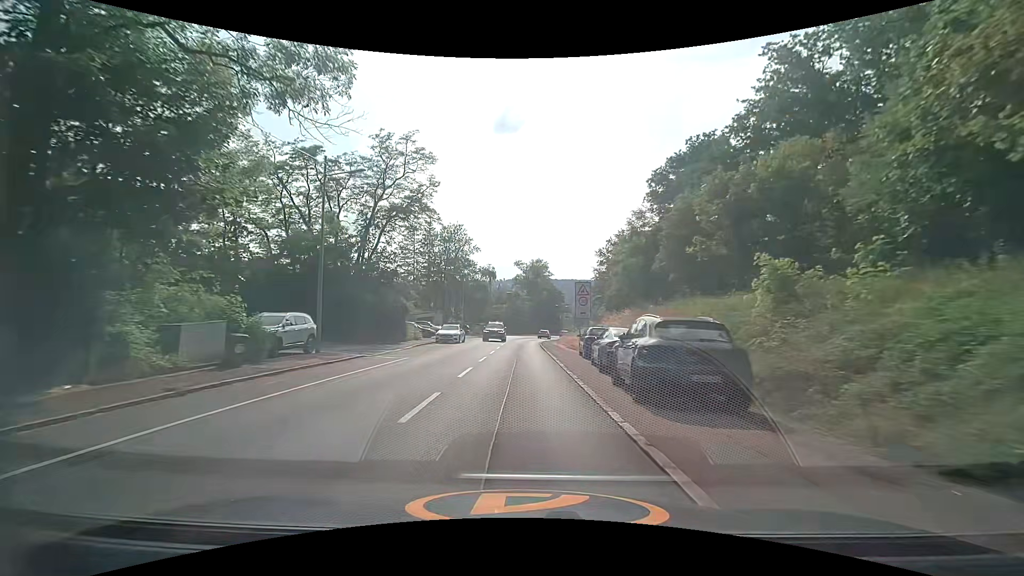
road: secondary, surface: asphalt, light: Day
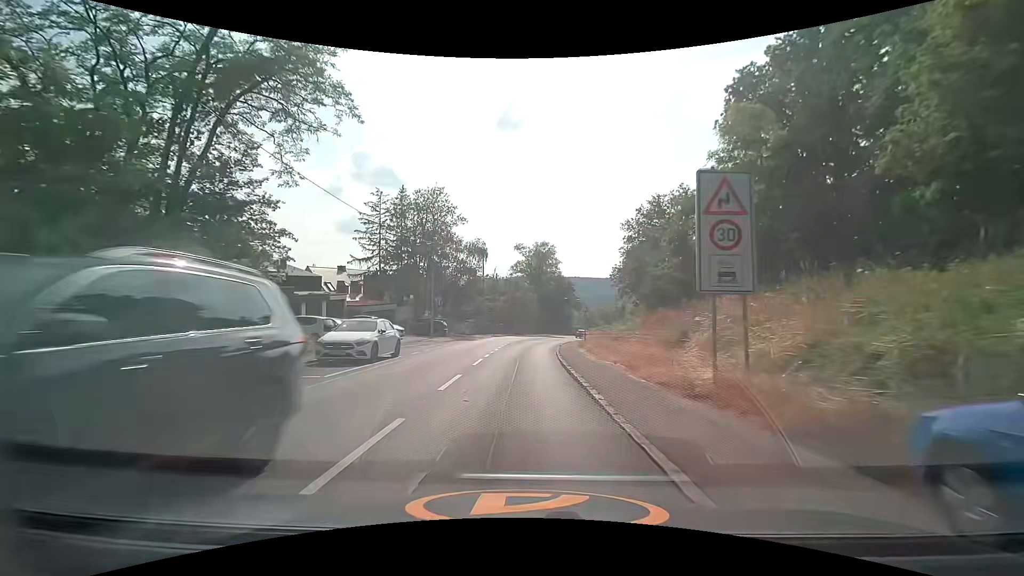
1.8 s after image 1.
(0.0, +21.6) m; 0°
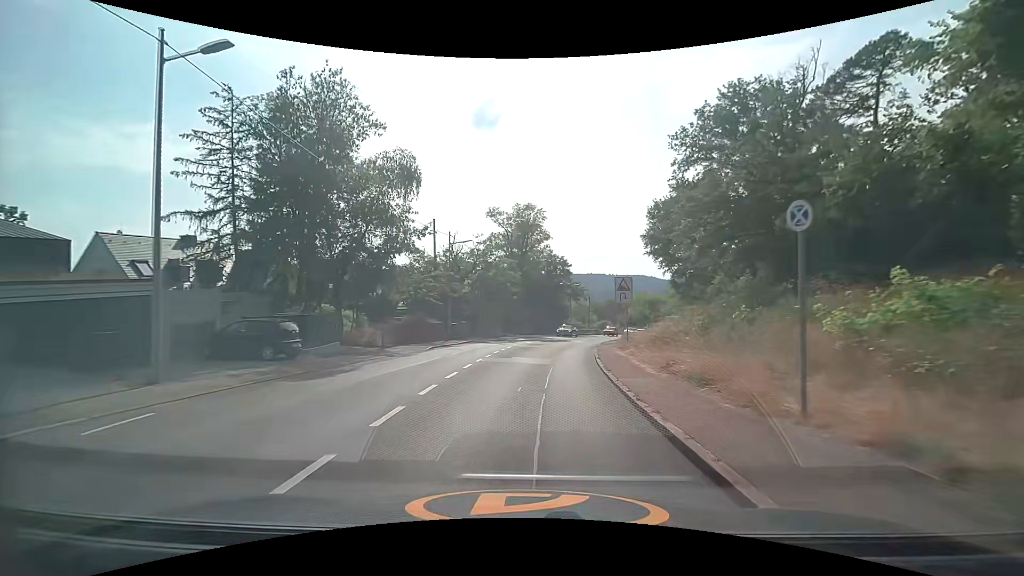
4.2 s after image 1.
(+0.3, +29.2) m; +2°
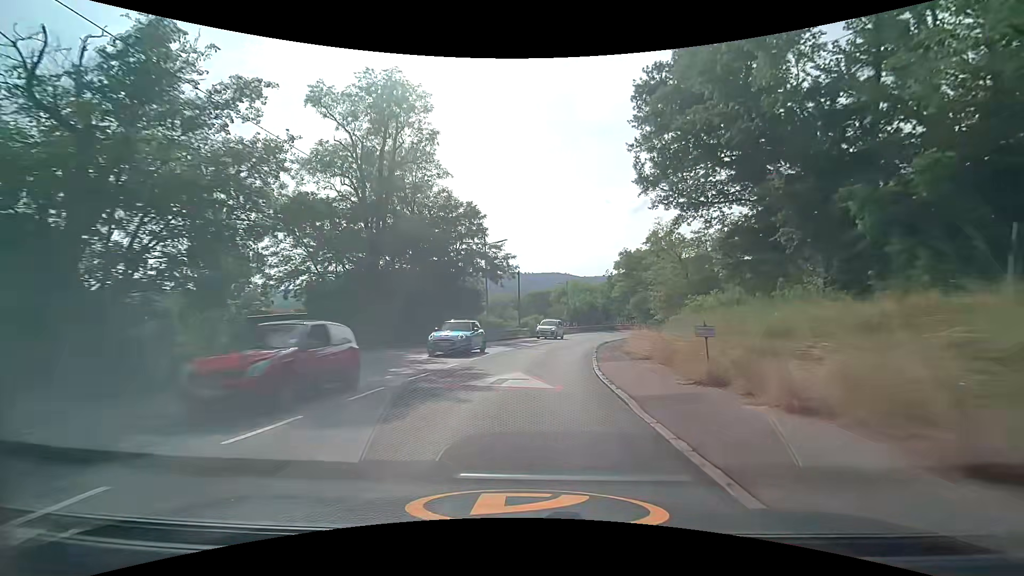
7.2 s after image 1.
(+3.0, +35.1) m; +10°
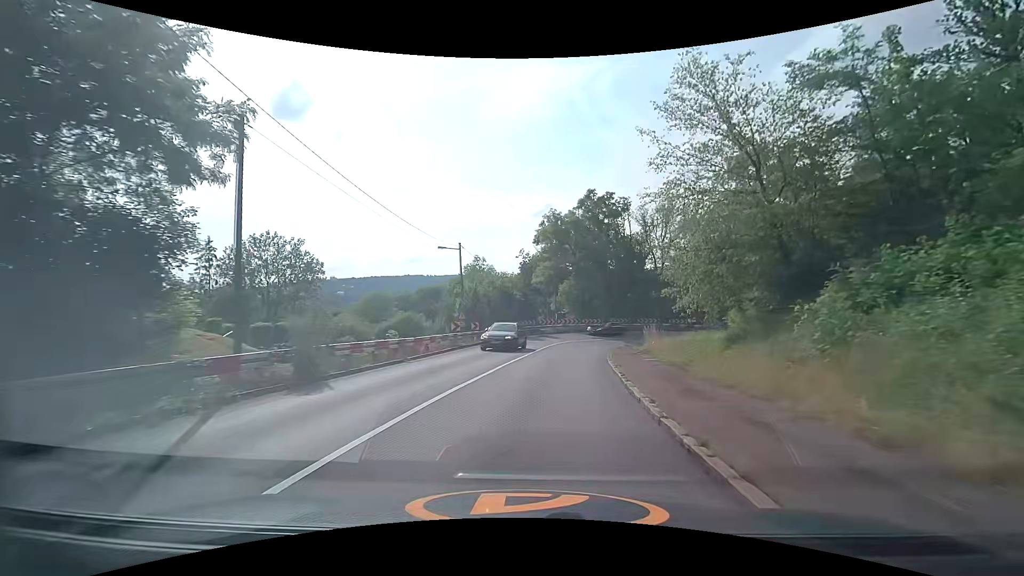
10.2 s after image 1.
(+3.1, +33.2) m; +11°
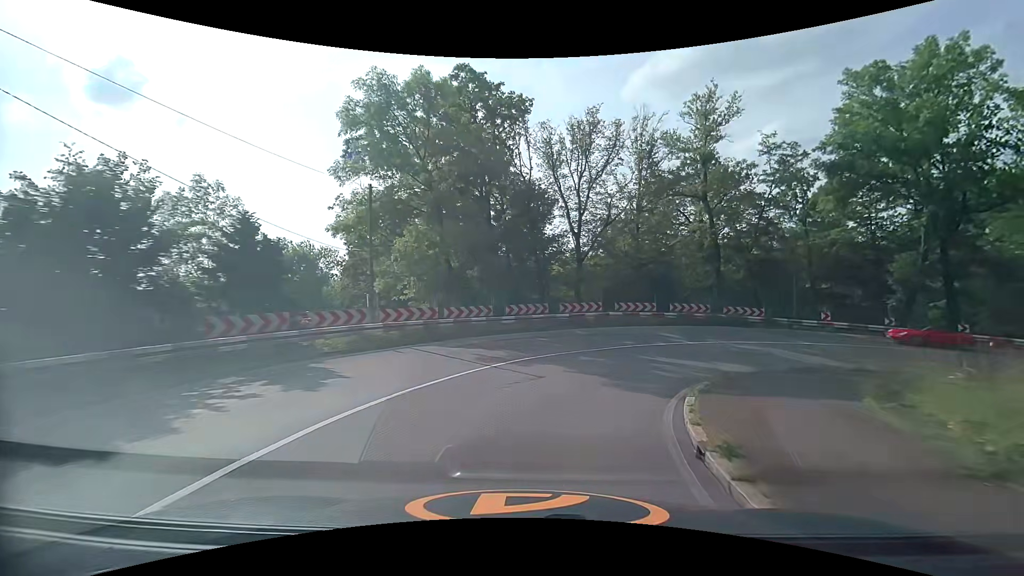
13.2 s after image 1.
(+3.6, +32.4) m; +14°
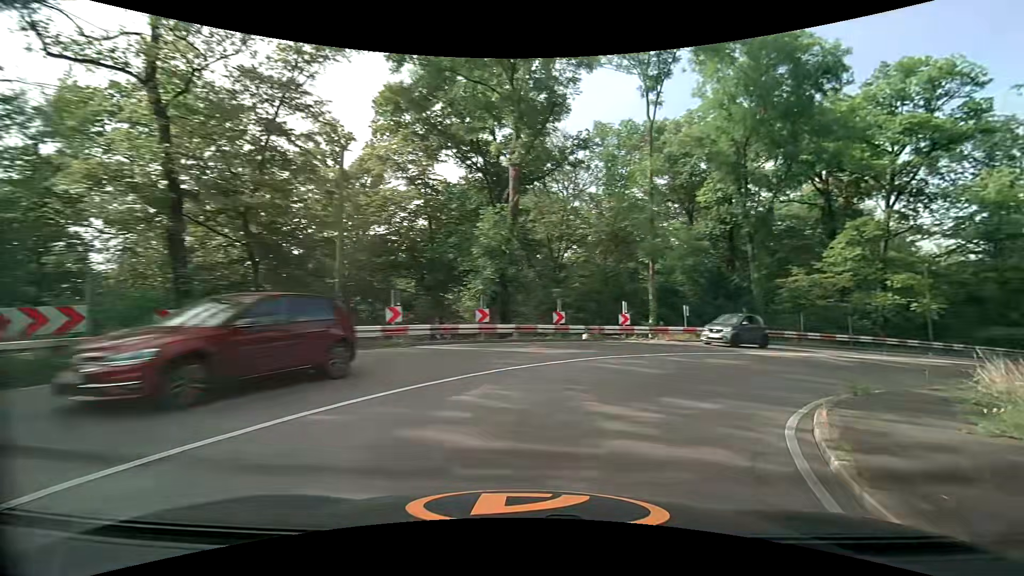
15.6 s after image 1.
(+8.9, +20.8) m; +52°
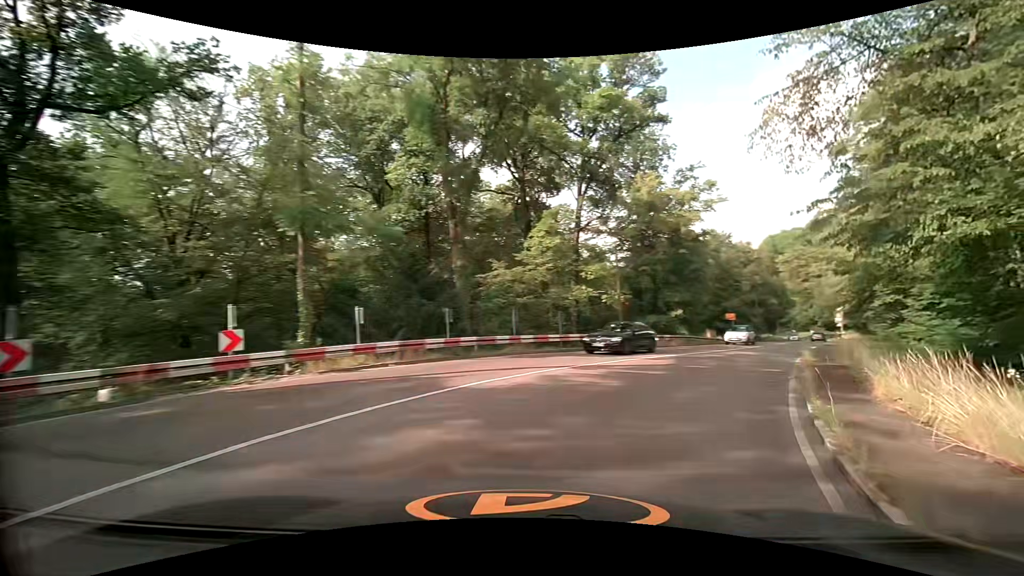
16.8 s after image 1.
(+3.3, +11.1) m; +33°
(+2, +10) (+7, +19) (+12, +27) (+17, +36) (+22, +44) (+28, +53) (+33, +61) (+38, +70) (+43, +78) (+48, +87) m
